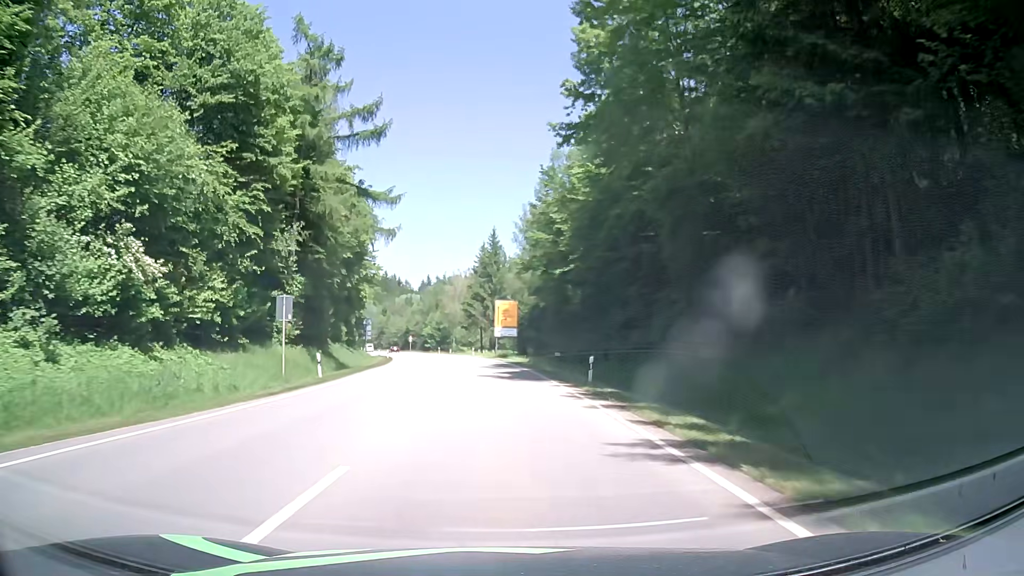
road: secondary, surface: asphalt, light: Day
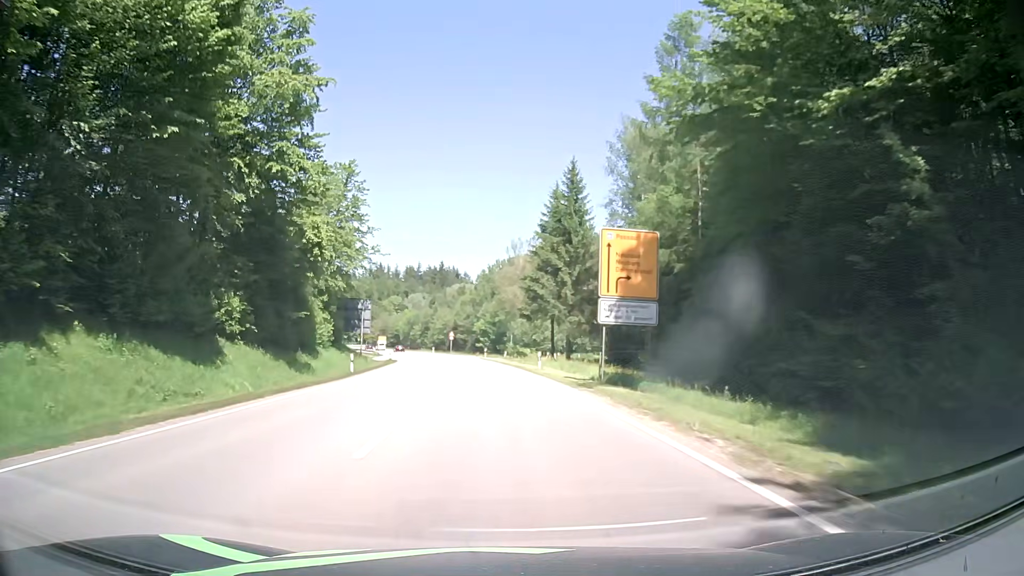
(-2.3, +43.2) m; -7°
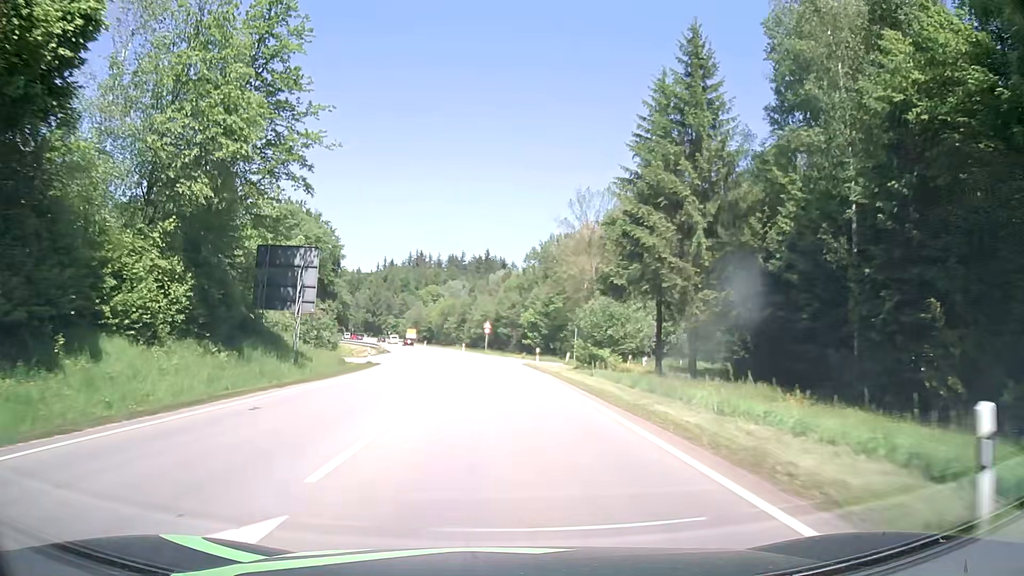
(-0.7, +32.5) m; -3°
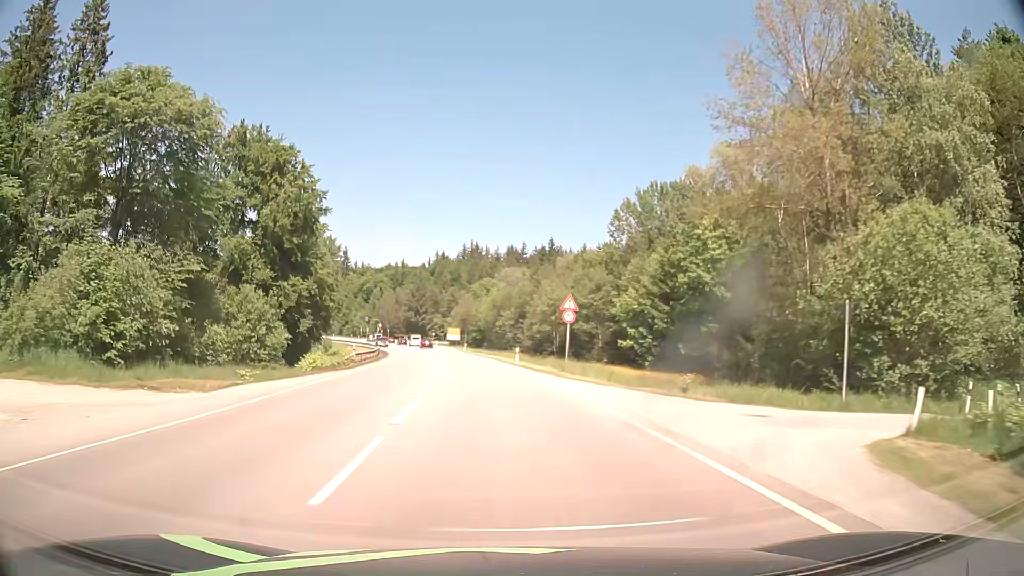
(-1.9, +43.2) m; -5°
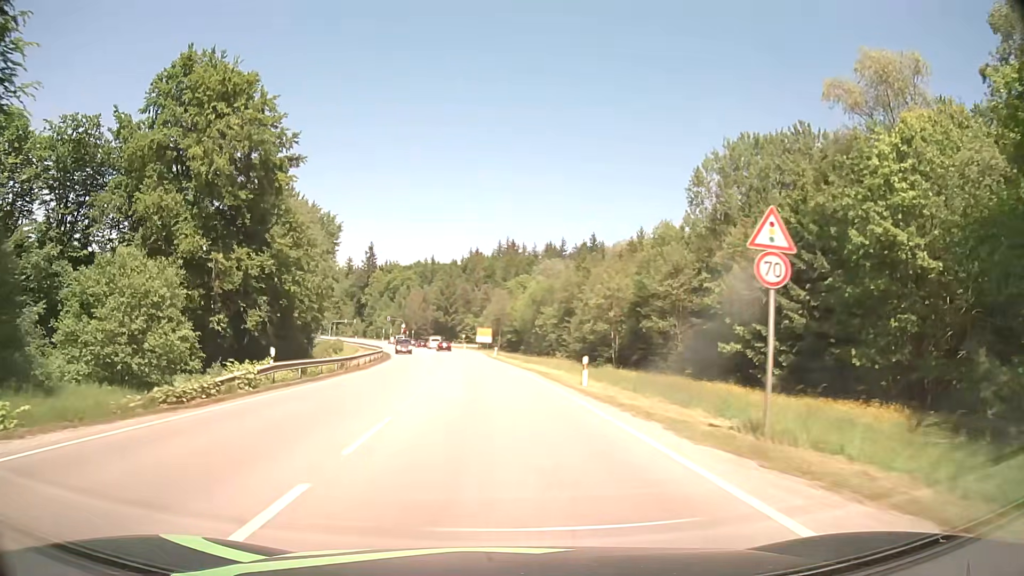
(-0.6, +21.5) m; -3°
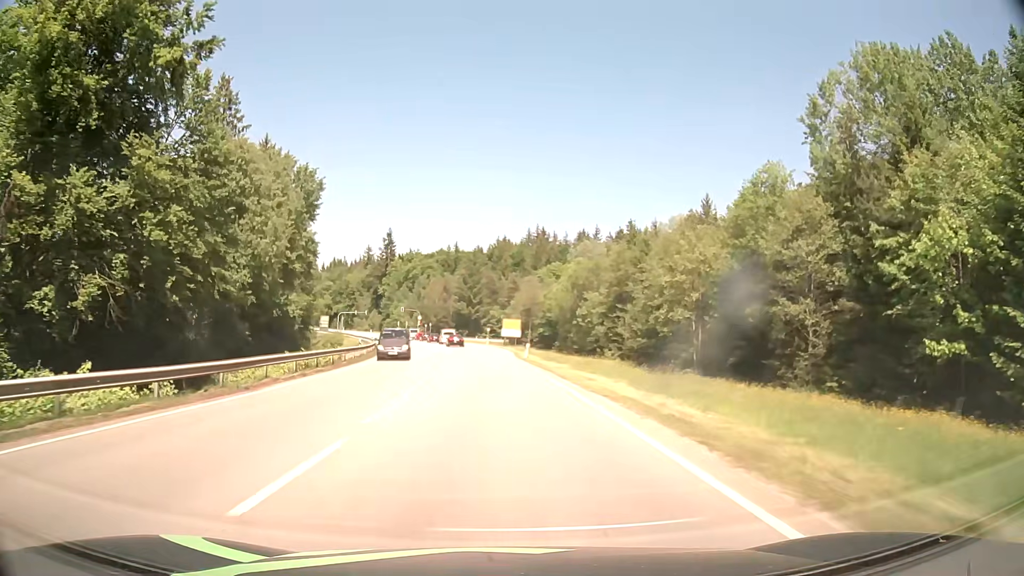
(-0.5, +21.1) m; -3°
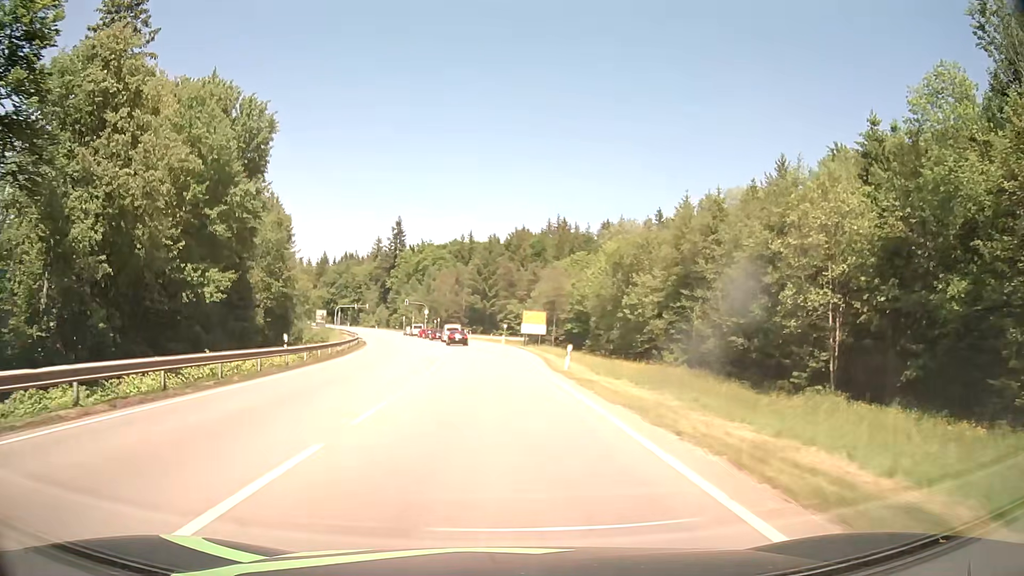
(-0.3, +18.8) m; -1°
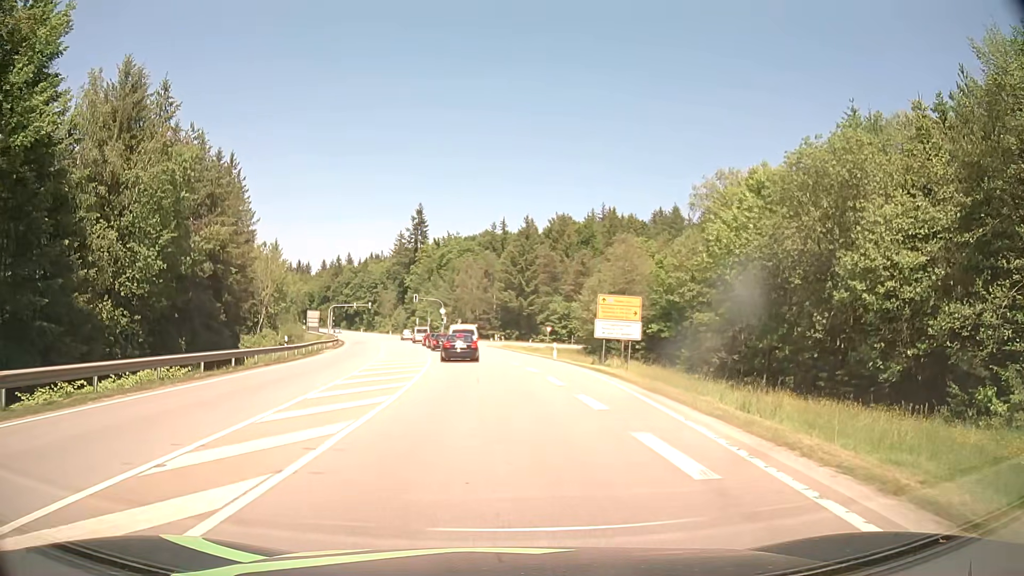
(-1.0, +32.3) m; -3°
(0, +10) (-1, +20) (-1, +30) (-3, +40) (-4, +50) (-6, +60) (-7, +69) (-10, +79) (-12, +89) (-14, +99) m
